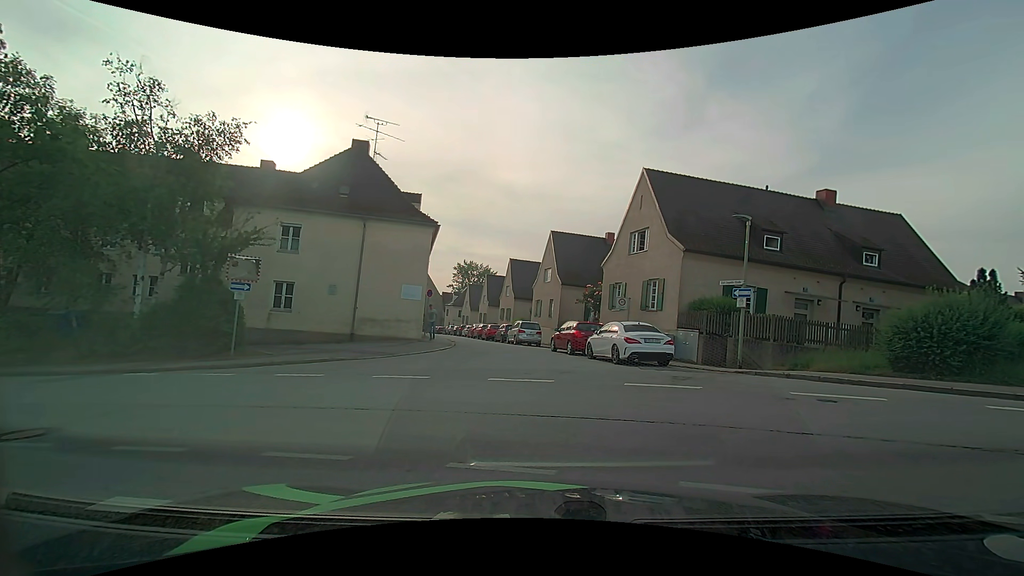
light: Day
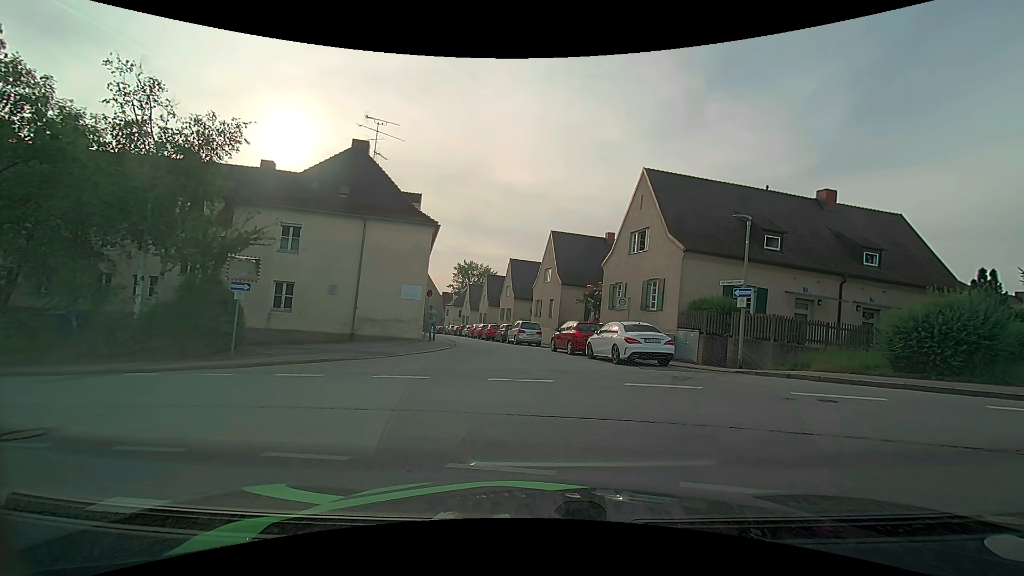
(0.0, 0.0) m; 0°
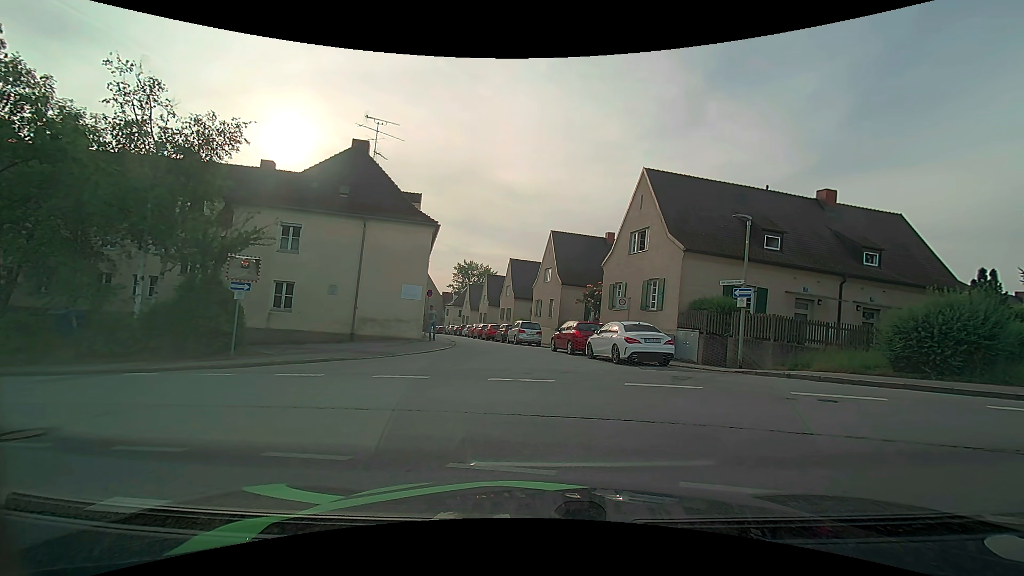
(0.0, 0.0) m; 0°
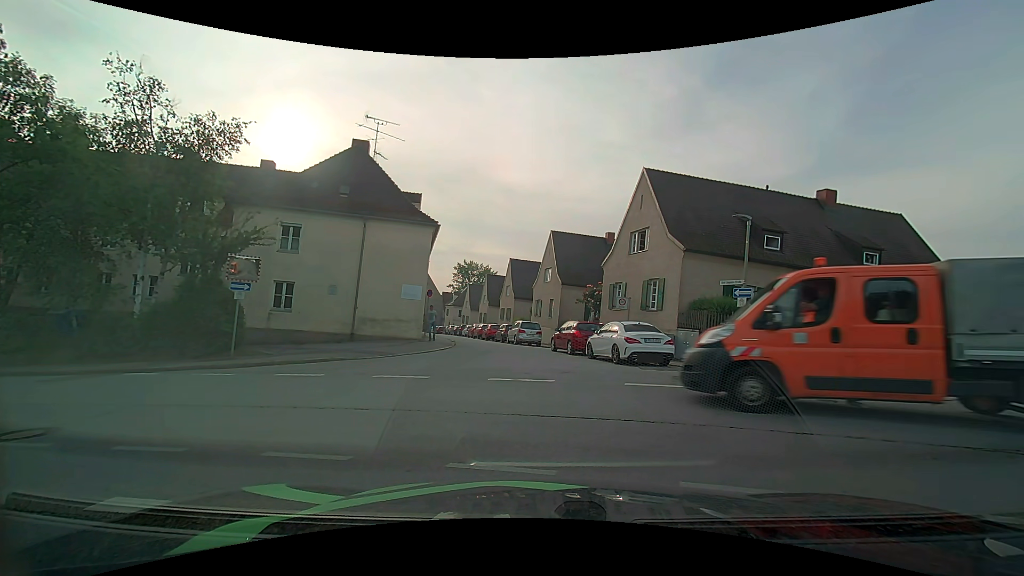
(0.0, 0.0) m; 0°
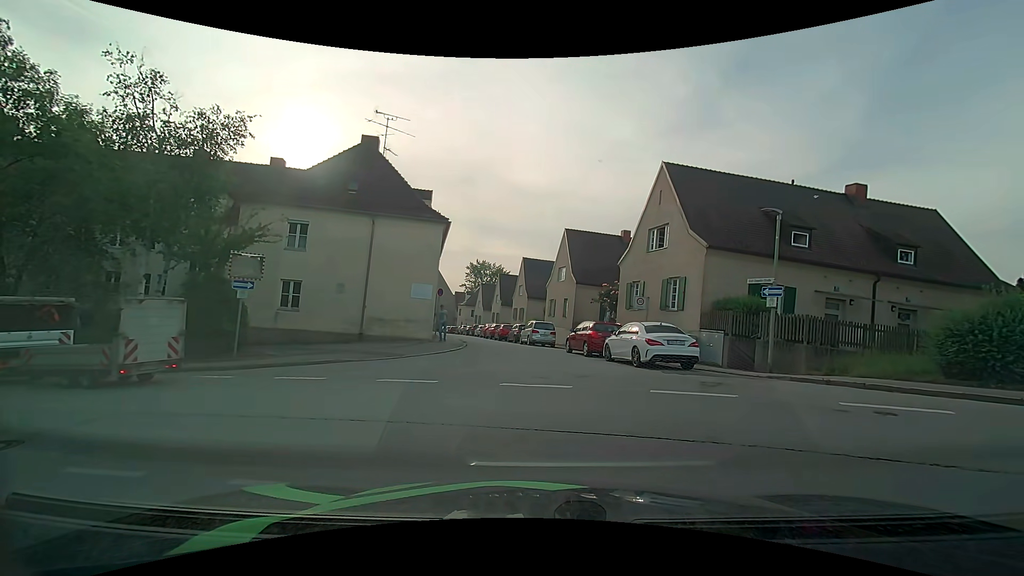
(0.0, +0.9) m; 0°
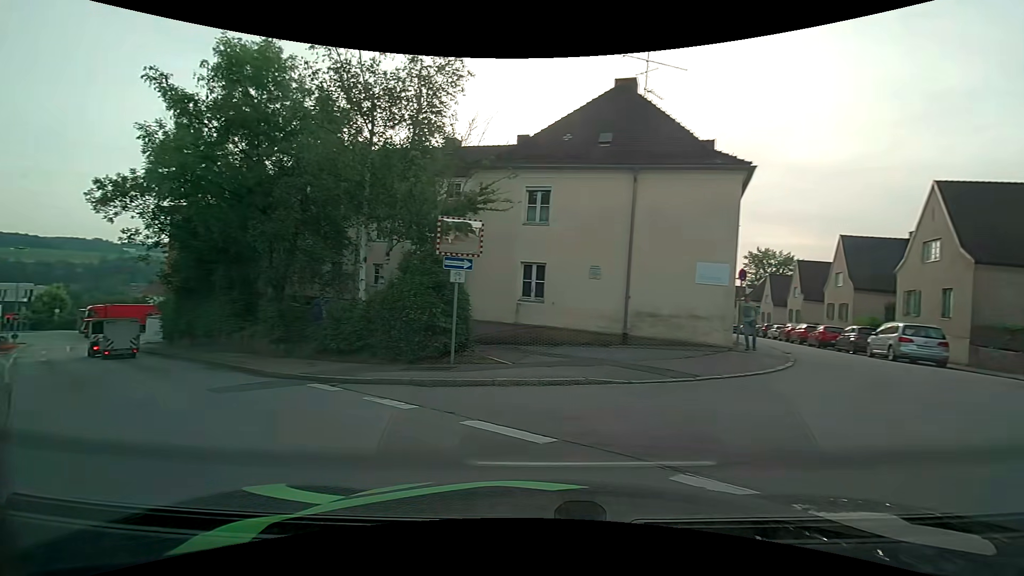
(-1.8, +7.5) m; -31°
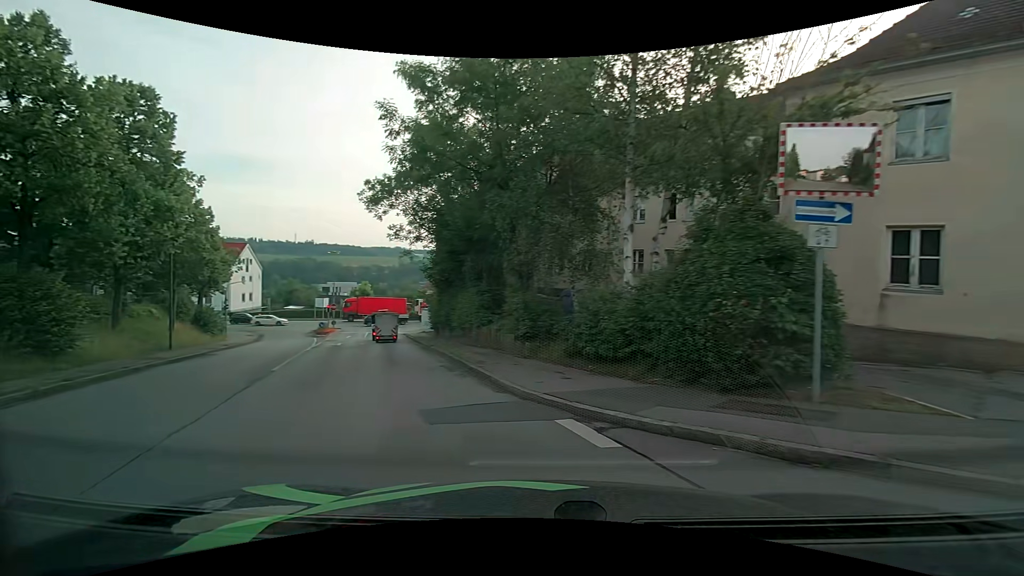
(-1.3, +5.1) m; -27°
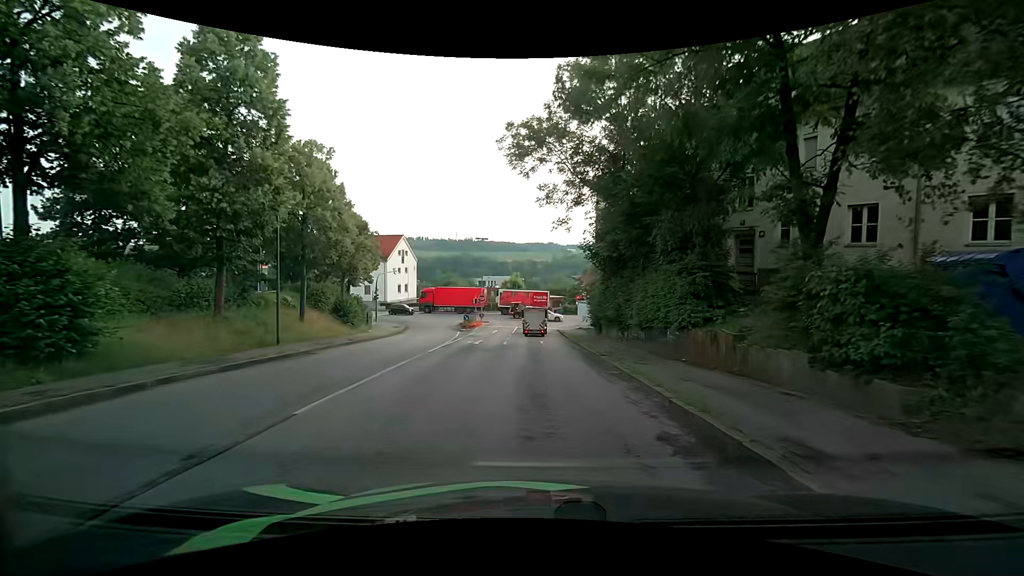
(-1.9, +8.9) m; -17°
